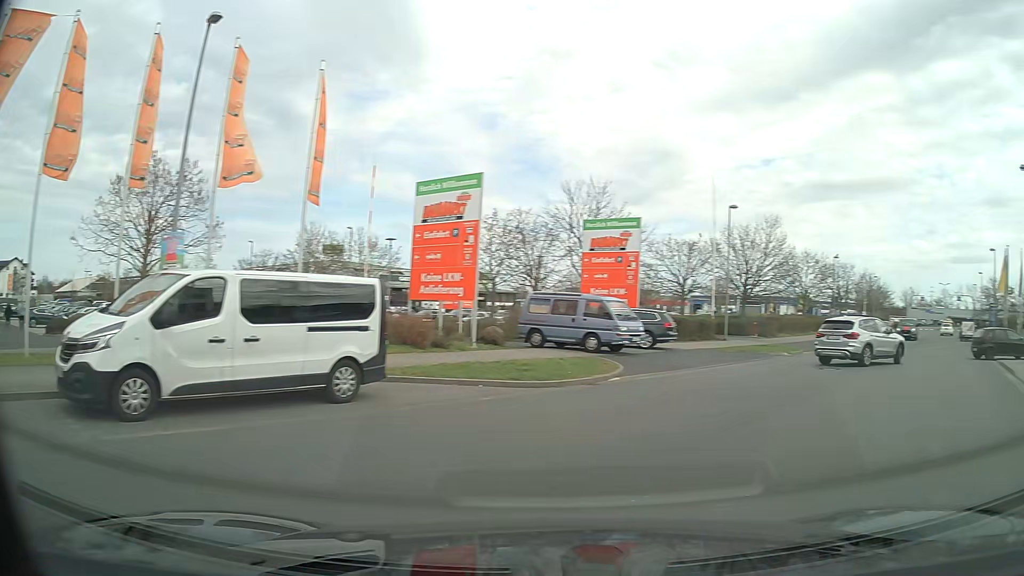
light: Day
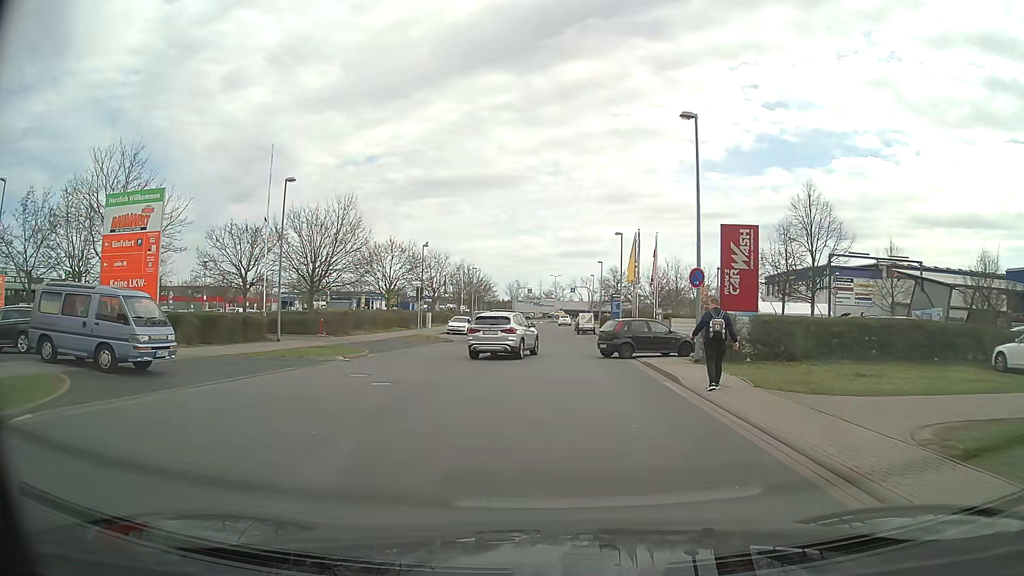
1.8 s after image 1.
(+3.1, +6.4) m; +35°
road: unclassified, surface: asphalt
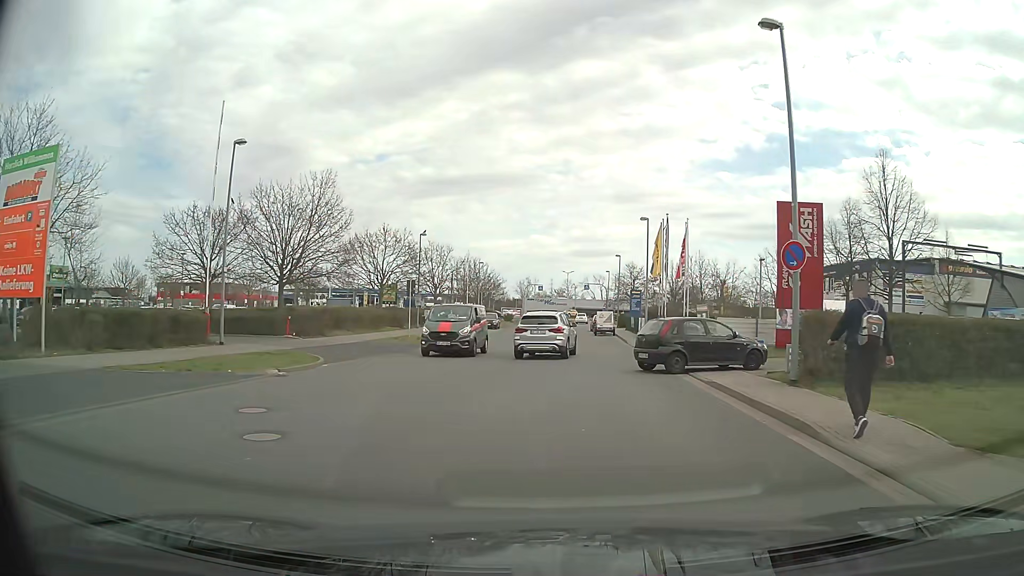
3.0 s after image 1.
(-0.2, +7.3) m; -1°
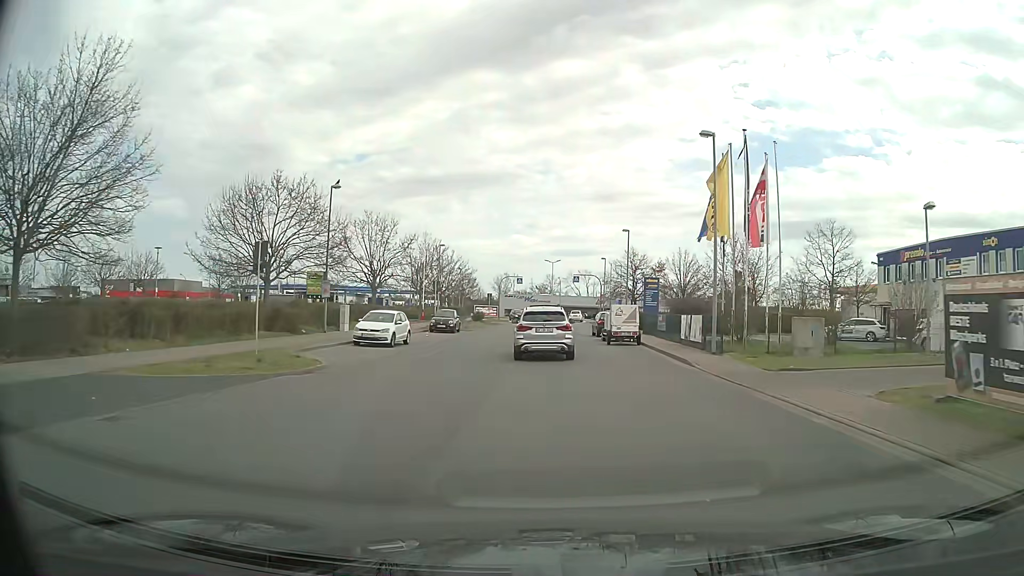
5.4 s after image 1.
(0.0, +20.3) m; +1°
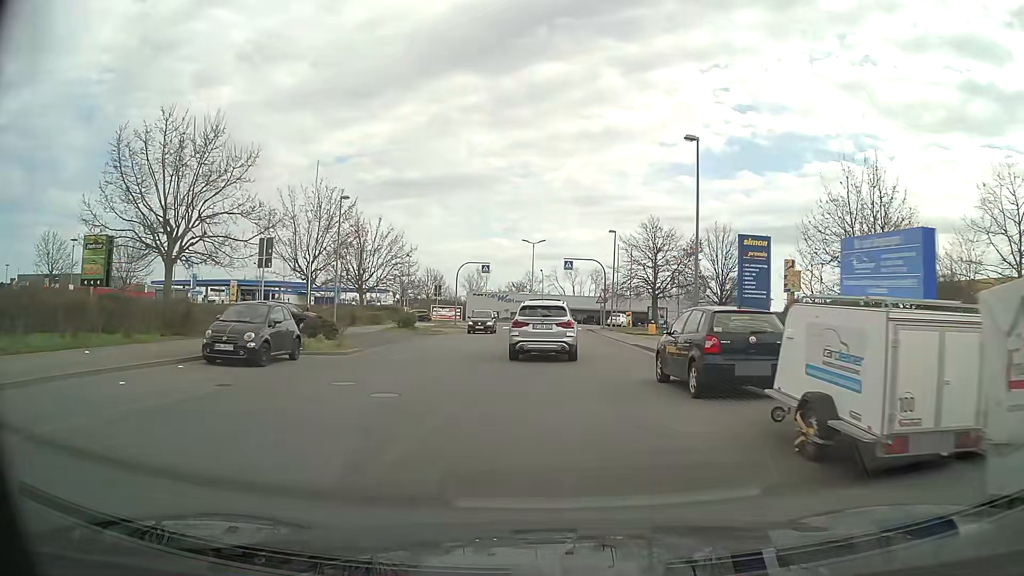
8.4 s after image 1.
(+0.5, +28.0) m; +2°
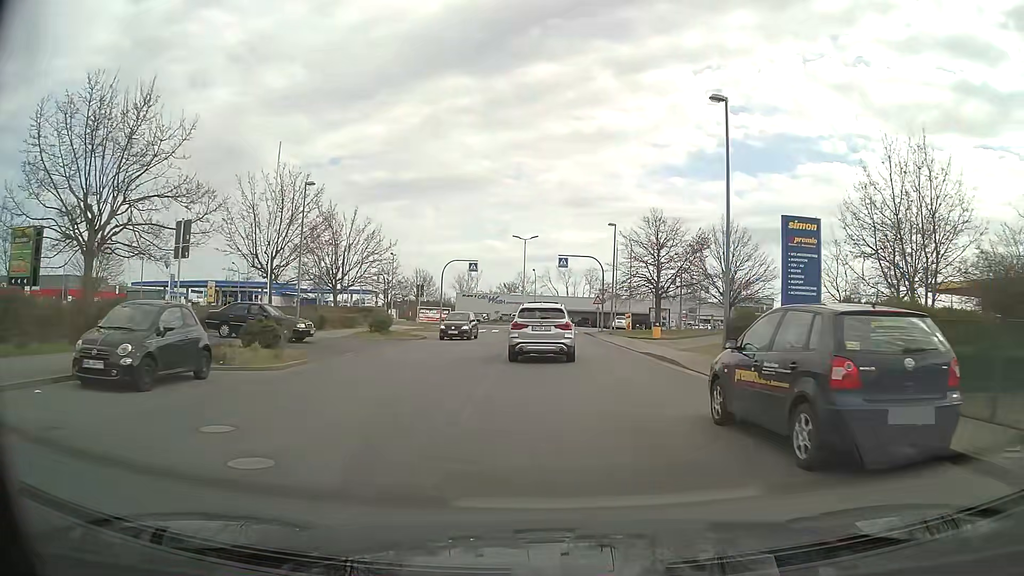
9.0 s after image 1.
(0.0, +4.9) m; +1°
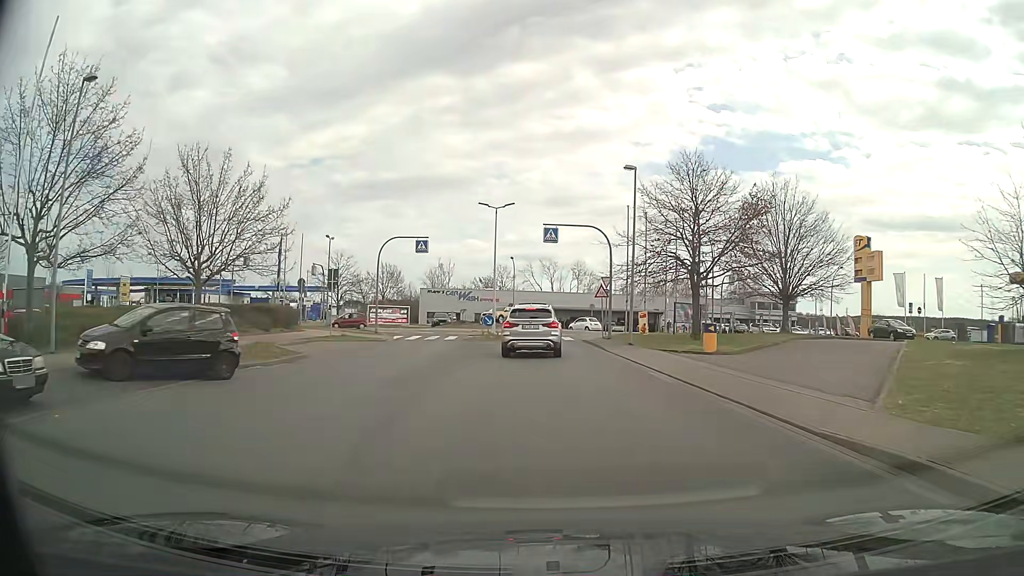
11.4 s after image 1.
(+0.2, +17.6) m; +1°
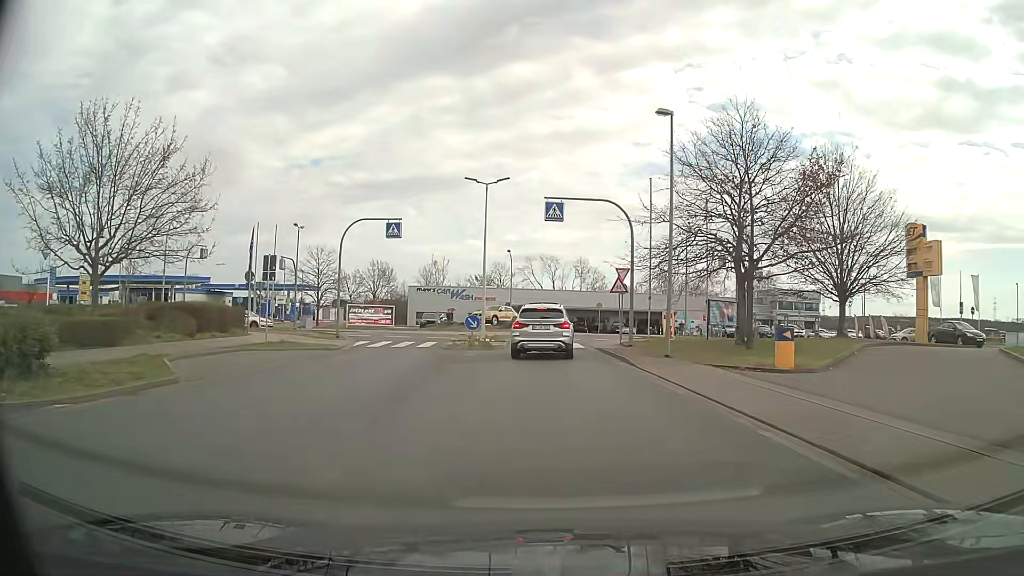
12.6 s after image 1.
(0.0, +8.1) m; 0°
